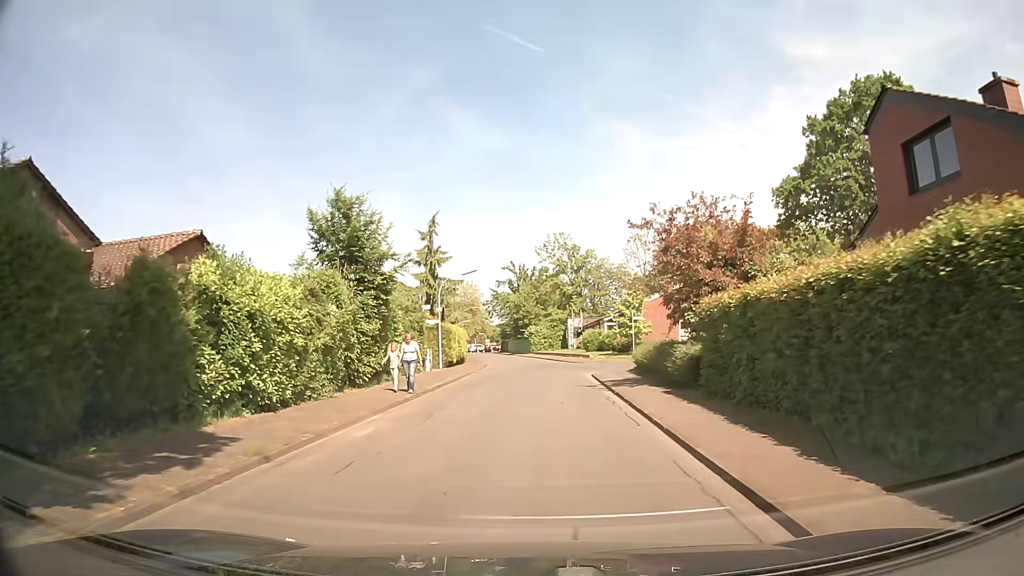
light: Day
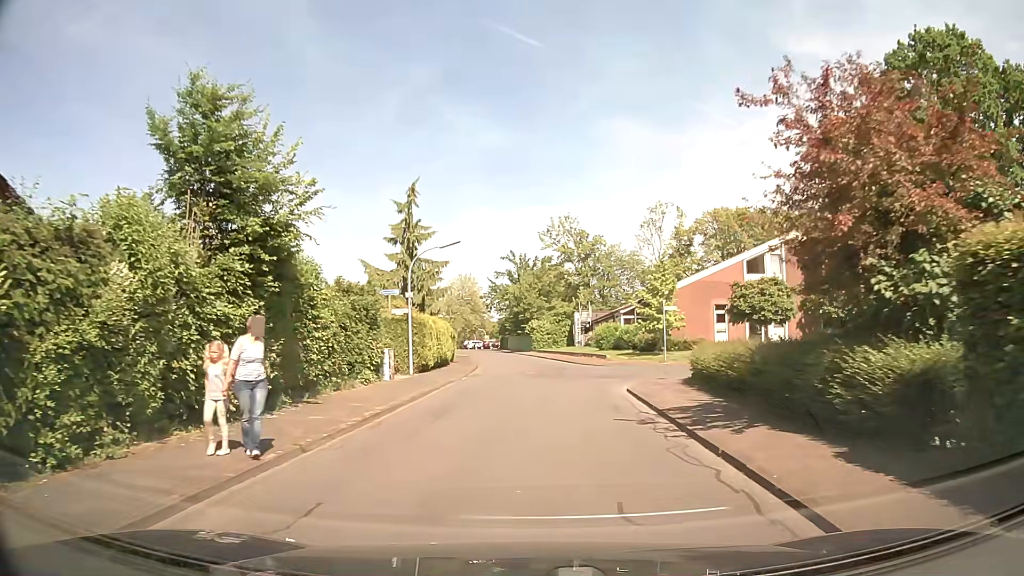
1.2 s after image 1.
(0.0, +9.3) m; -1°
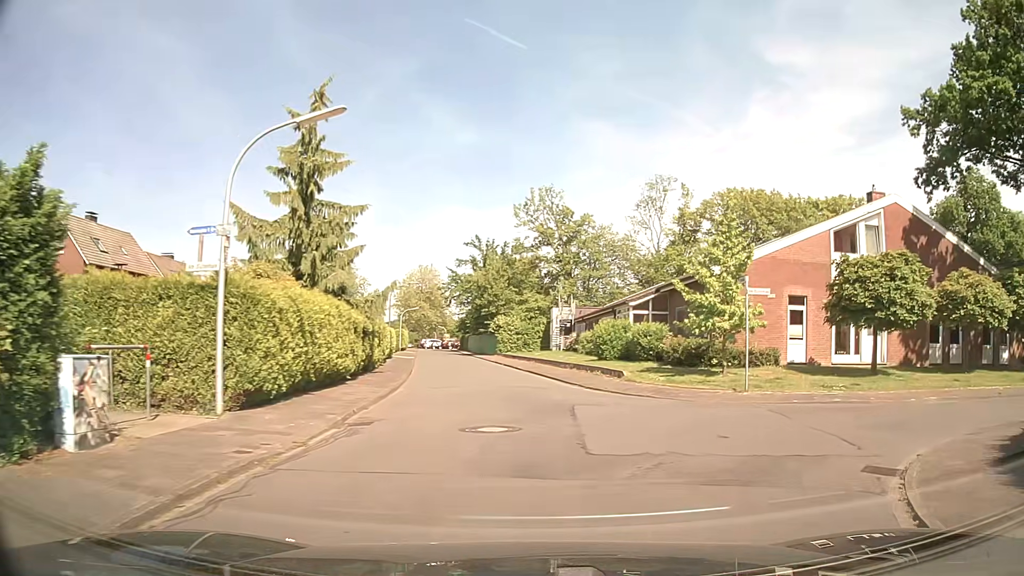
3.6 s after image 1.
(+0.1, +15.2) m; +4°
(+3, +9) (+12, +14) (+22, +15) (+31, +15) (+41, +15) (+51, +16) (+61, +16) (+71, +16) (+81, +17) (+91, +18) m
